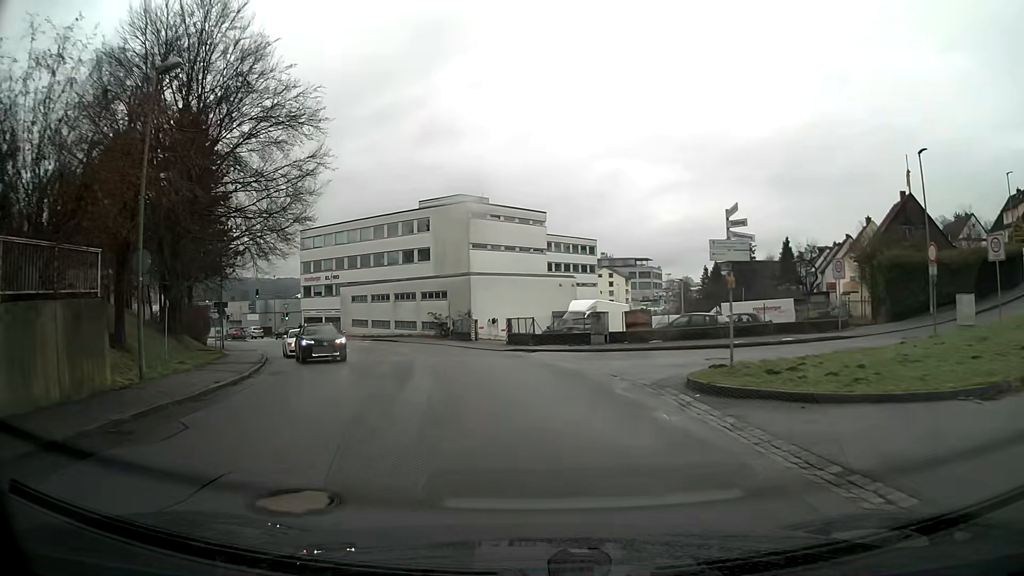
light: Day
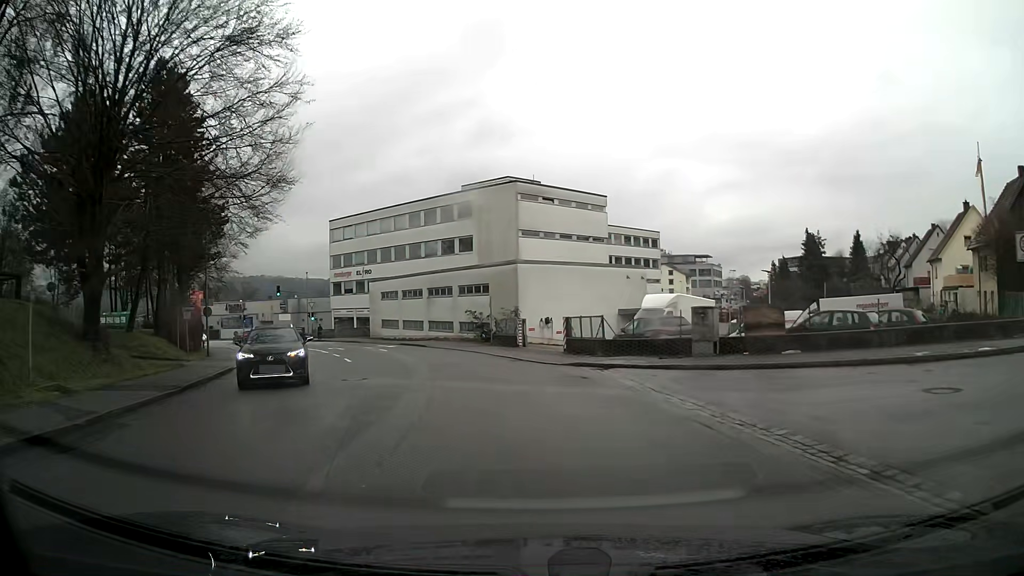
(-0.5, +10.0) m; -6°
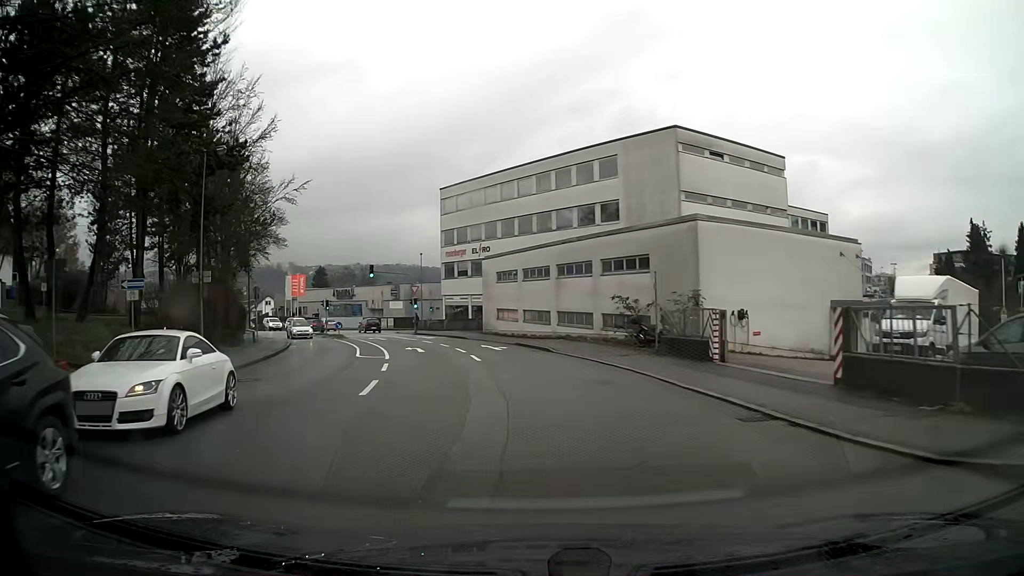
(-1.4, +14.9) m; -11°
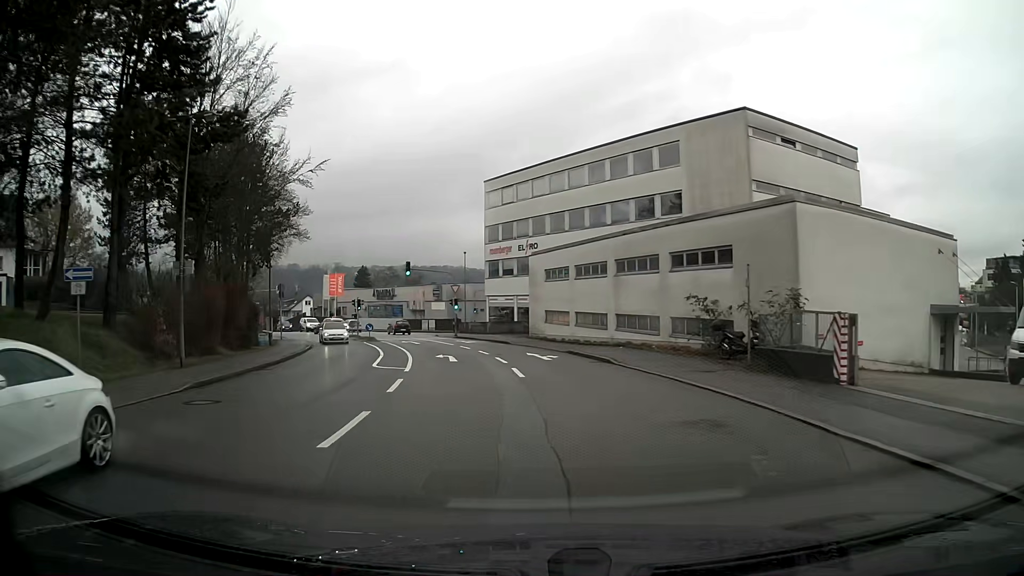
(-0.2, +5.0) m; -4°
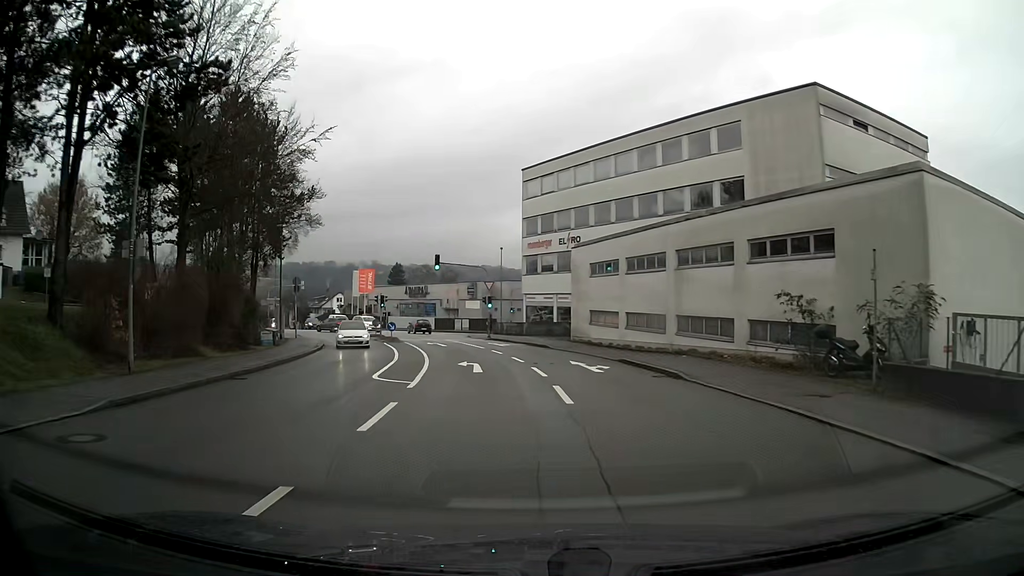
(-0.2, +5.0) m; -3°
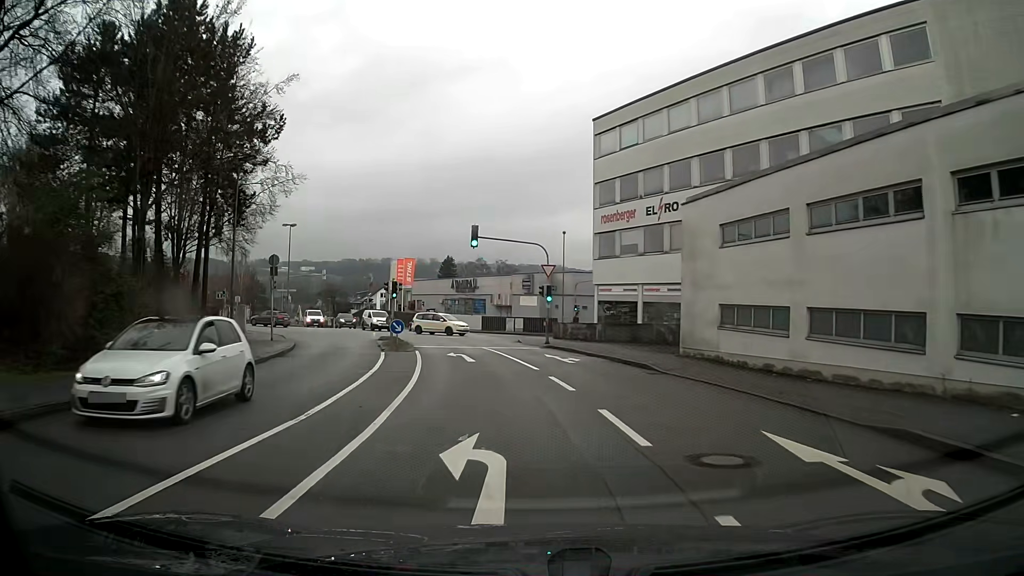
(-0.7, +14.7) m; -5°
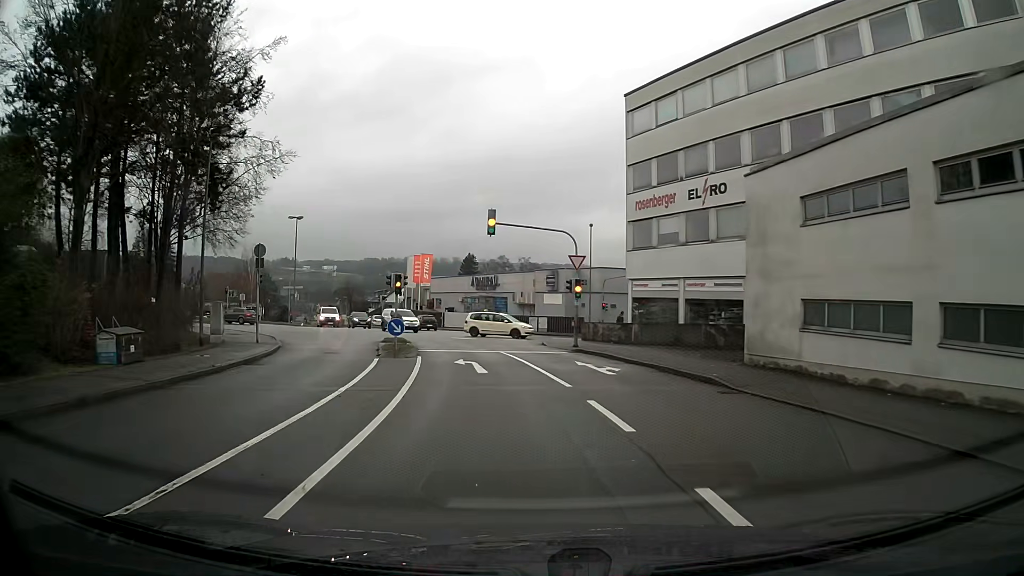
(-0.1, +4.8) m; -2°
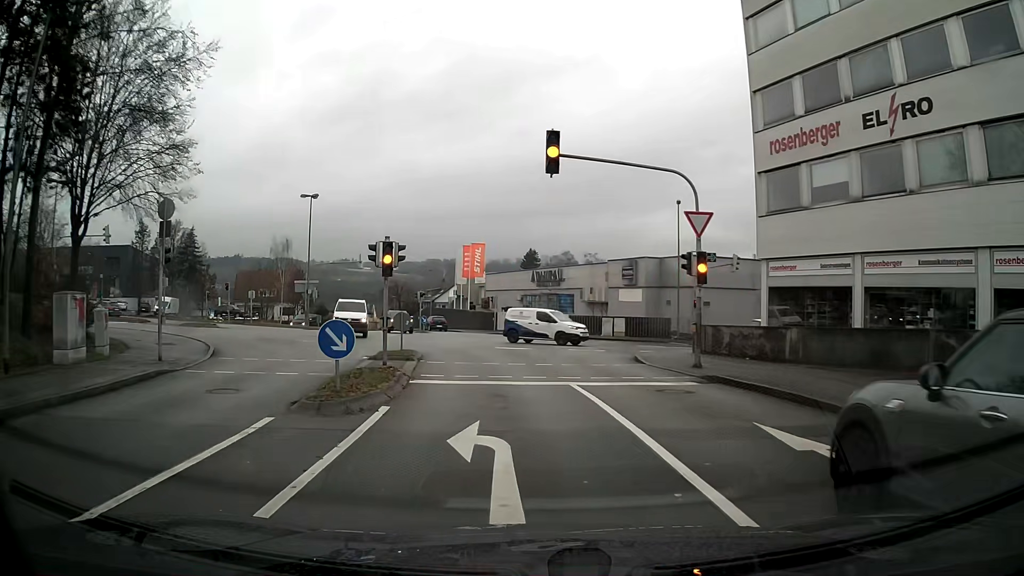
(-0.6, +12.6) m; -5°
